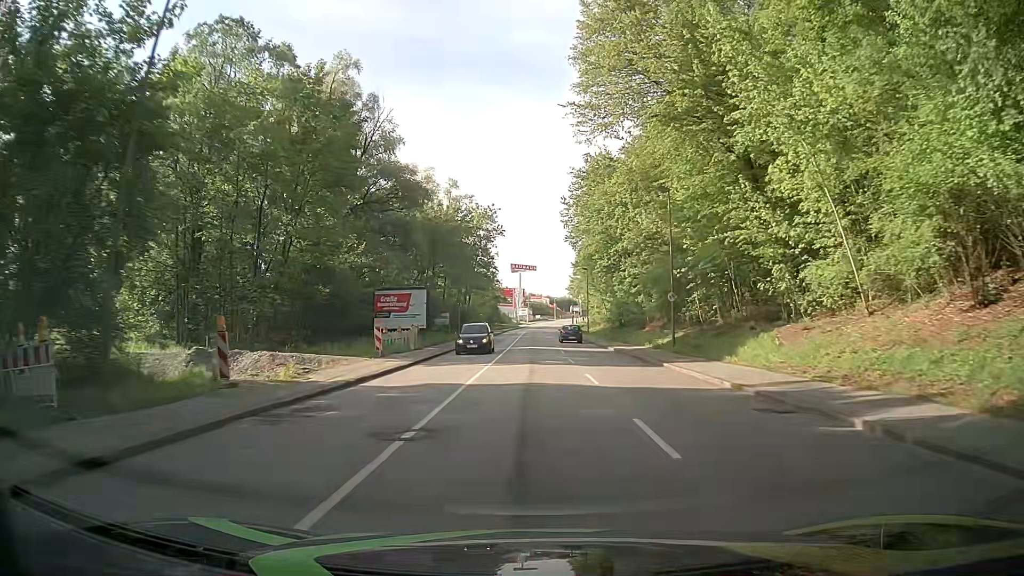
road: tertiary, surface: asphalt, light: Day
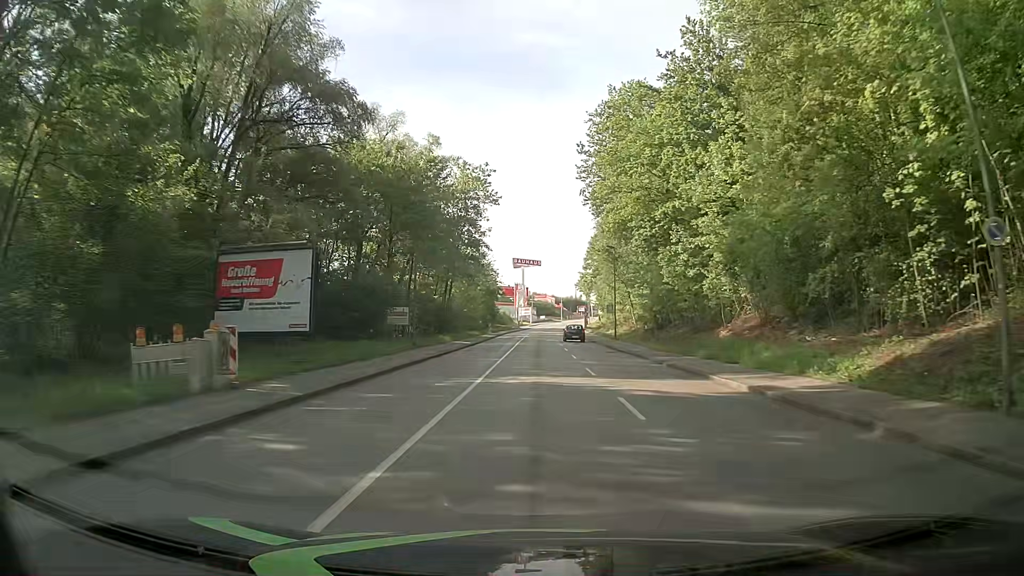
(-0.2, +24.1) m; 0°
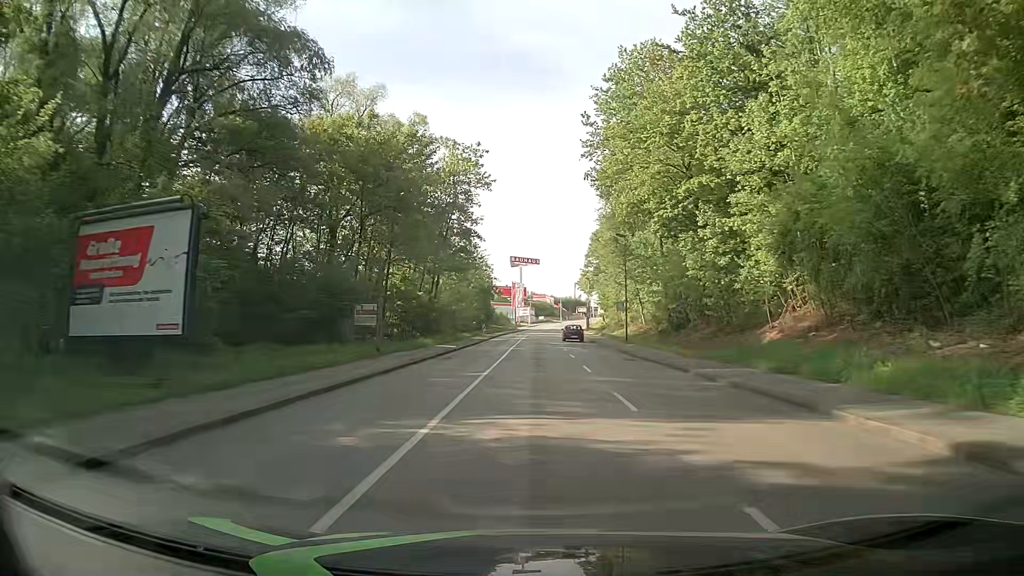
(0.0, +8.0) m; -1°
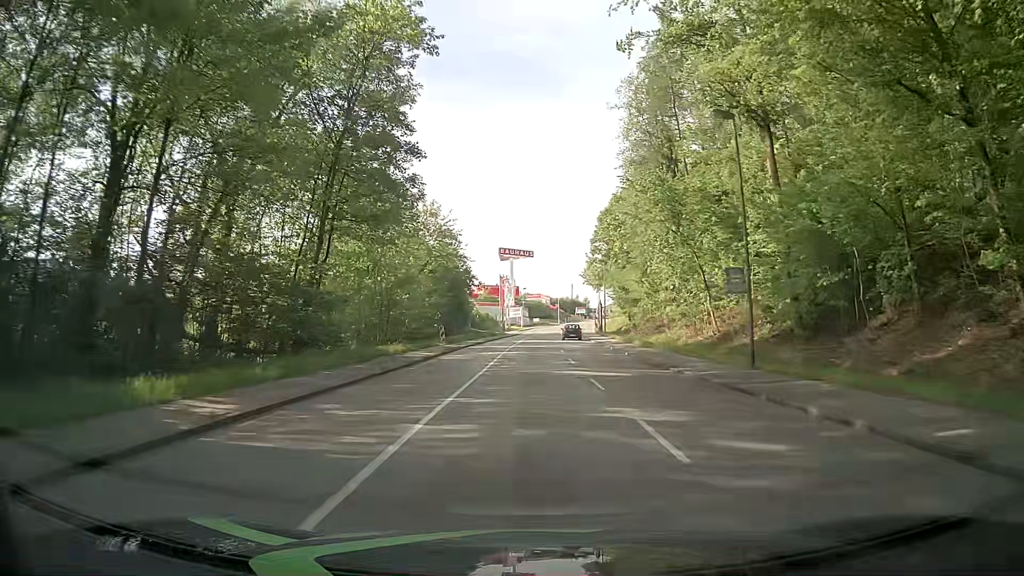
(+0.6, +30.3) m; +1°
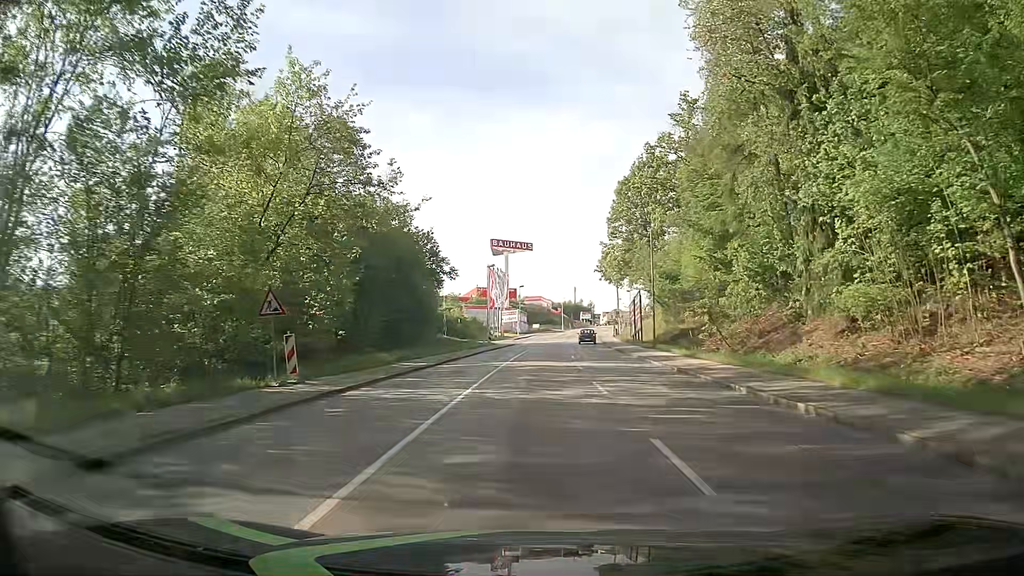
(0.0, +29.3) m; -1°
